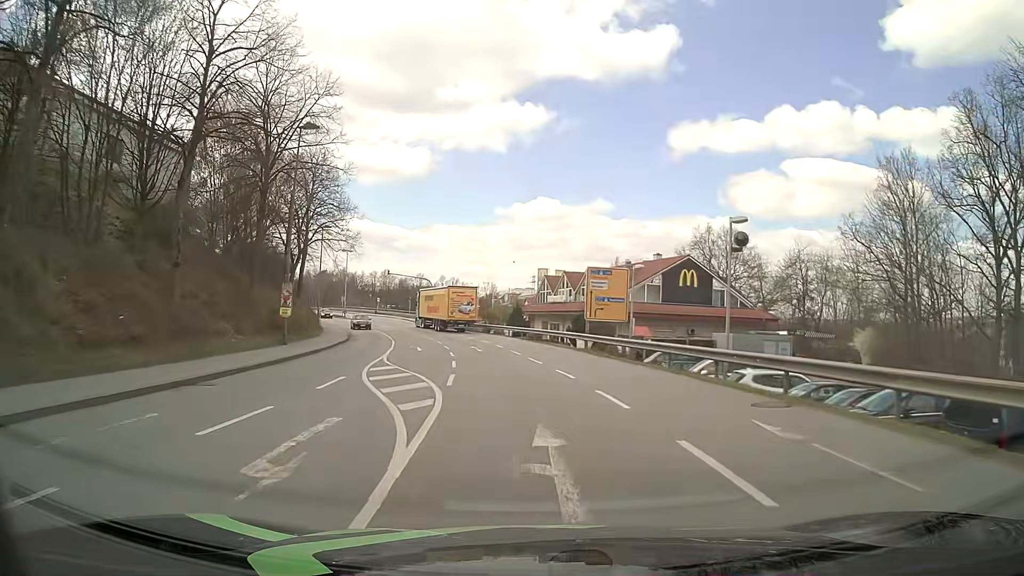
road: tertiary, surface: asphalt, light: Day
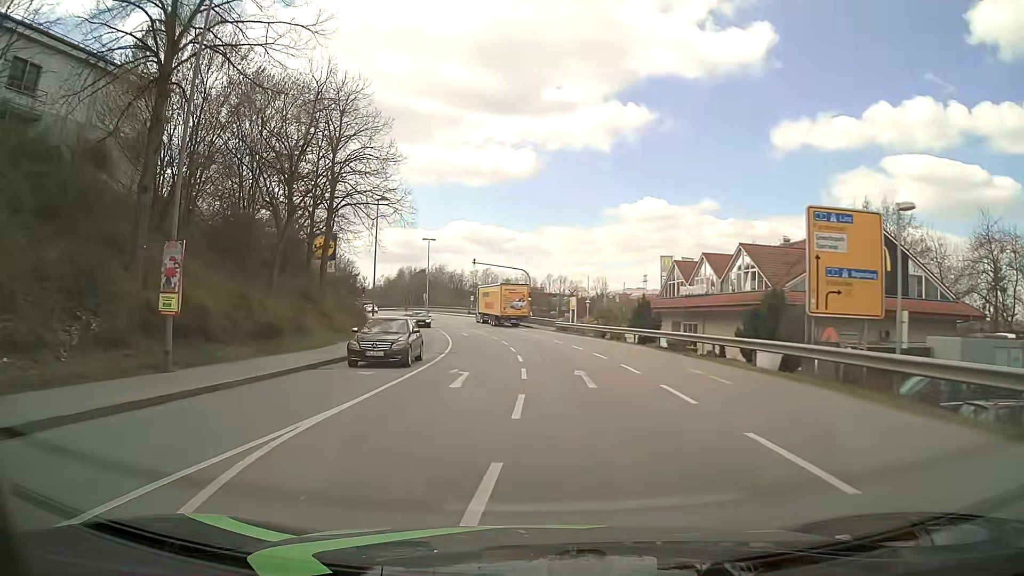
(-1.1, +17.6) m; -9°
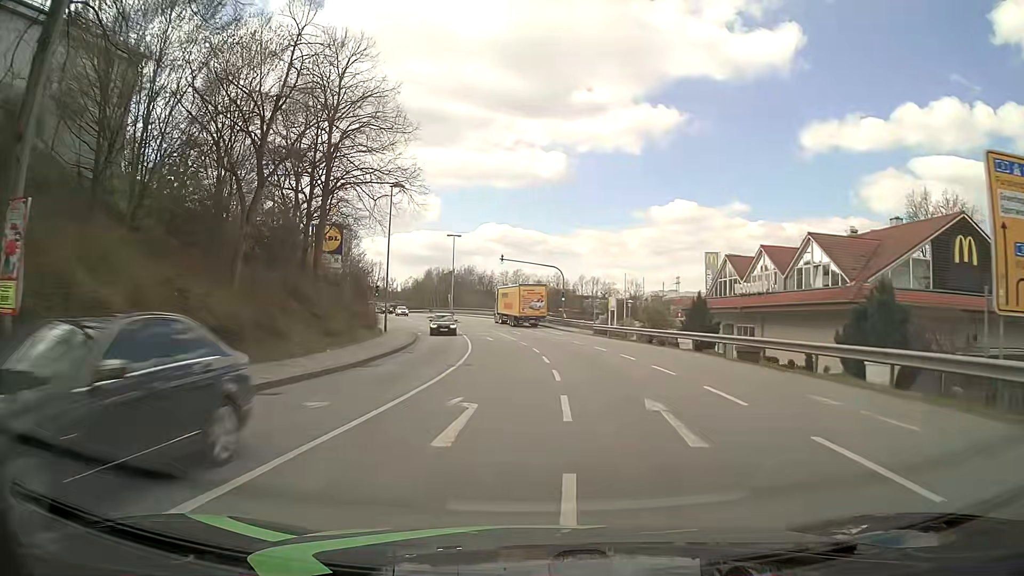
(-0.2, +6.3) m; -3°
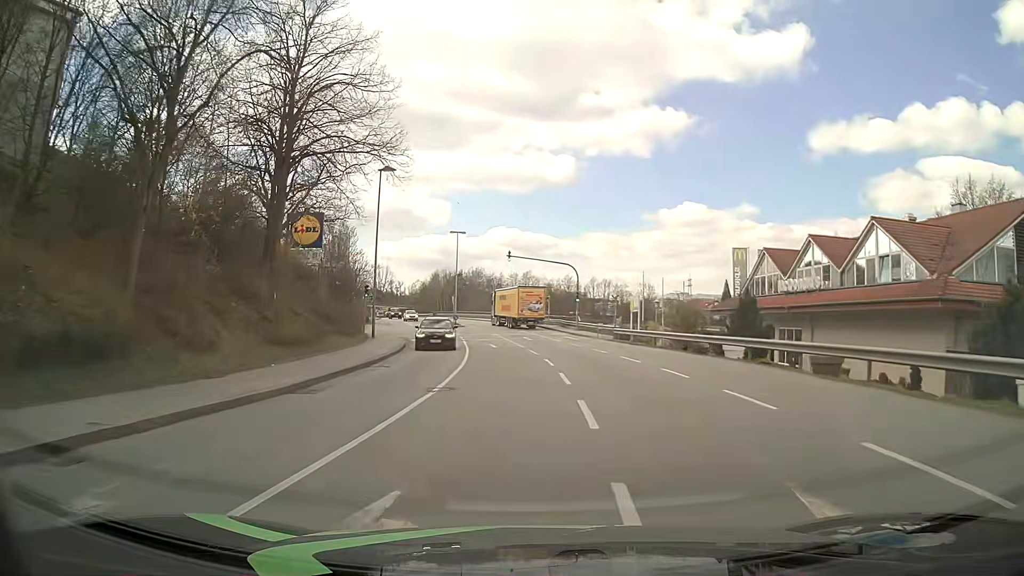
(0.0, +6.4) m; -1°
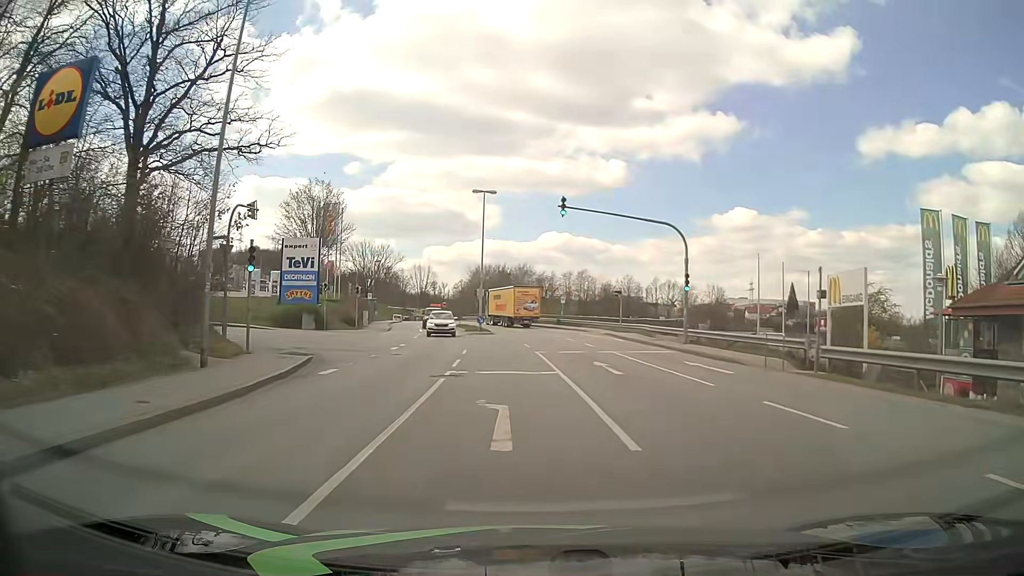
(-0.9, +25.4) m; -5°
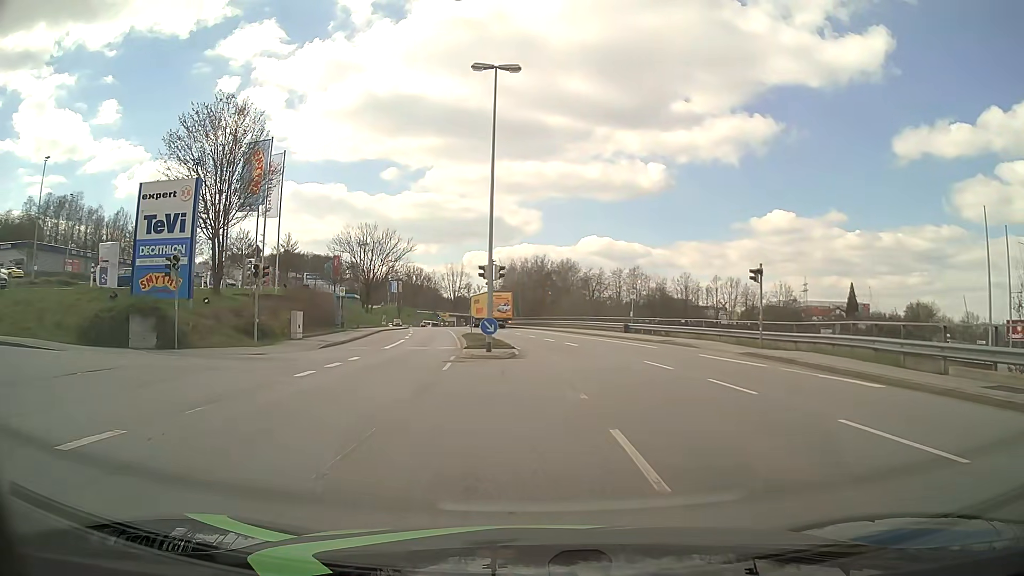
(-0.6, +25.2) m; -3°
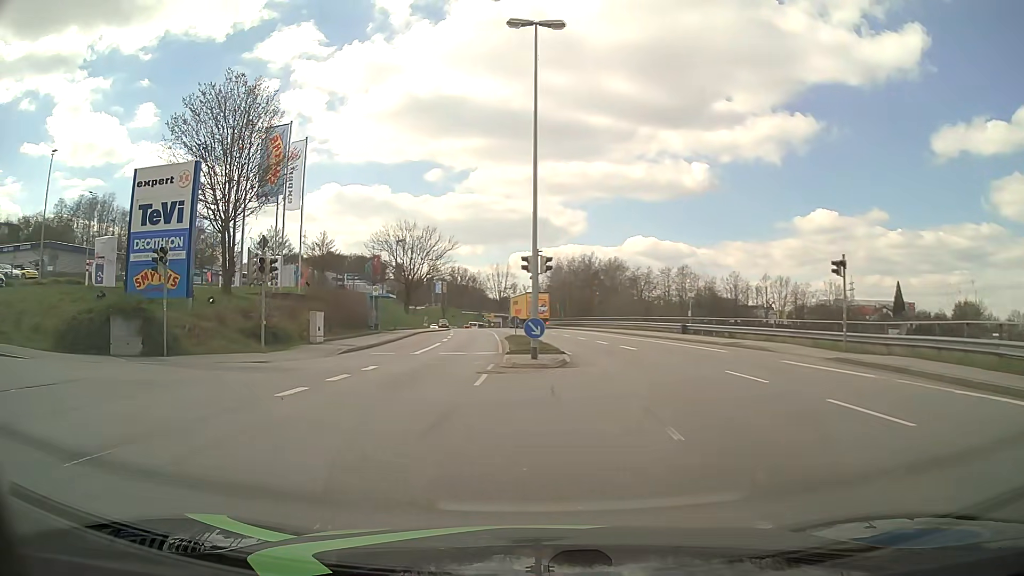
(-0.1, +3.8) m; -4°
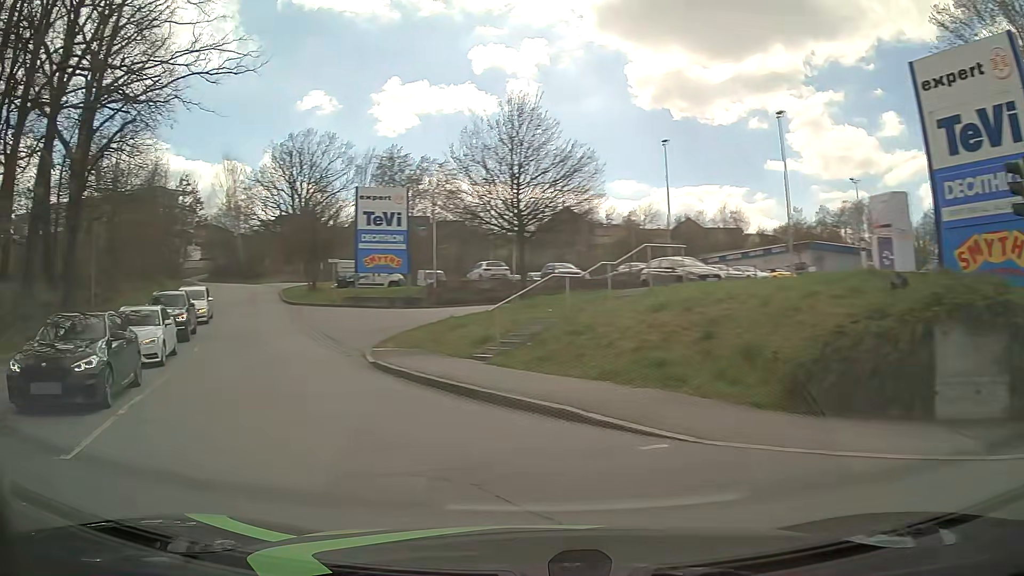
(-6.1, +10.9) m; -67°
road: residential
